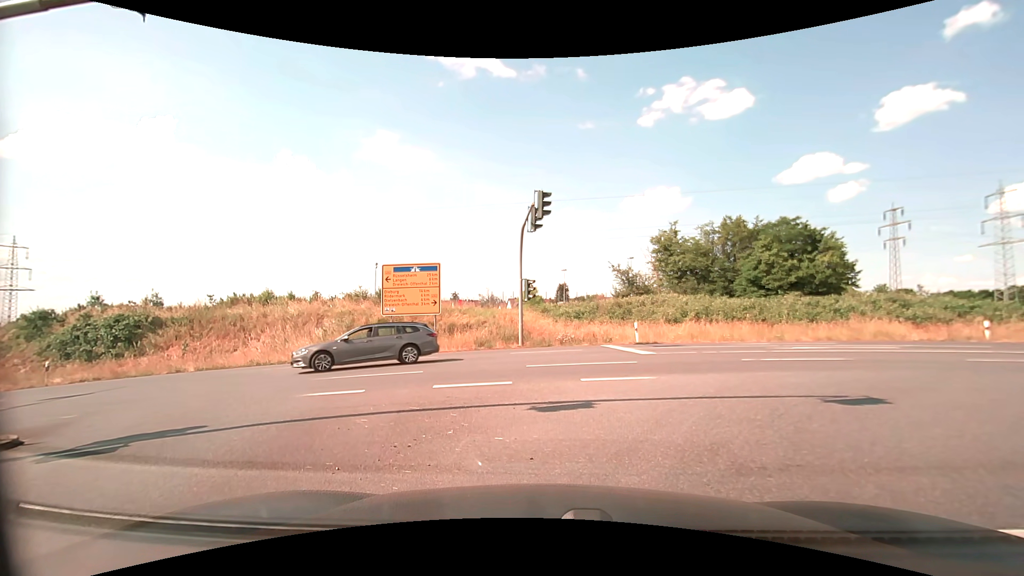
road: secondary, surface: asphalt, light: Day
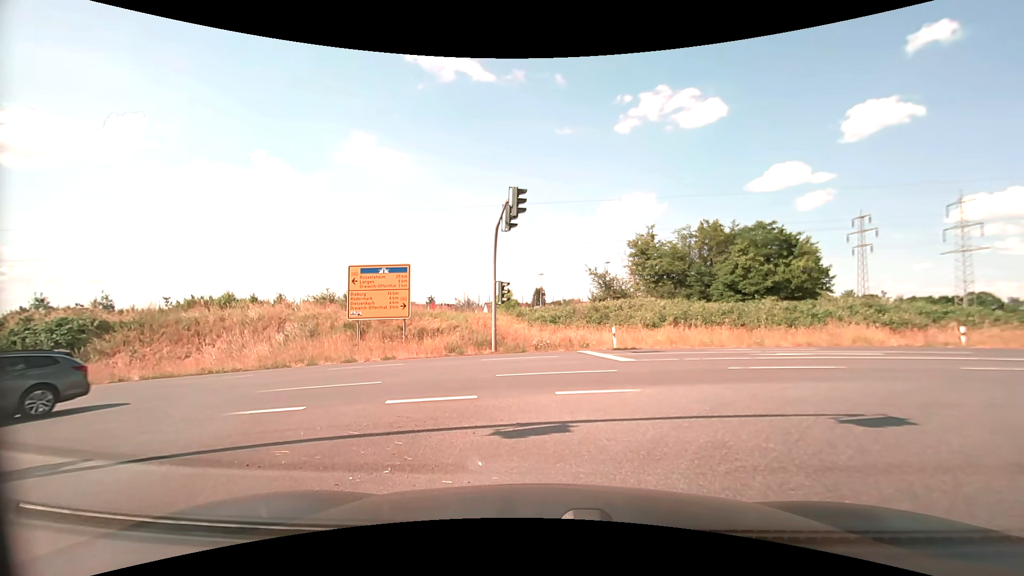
(0.0, +1.4) m; +4°
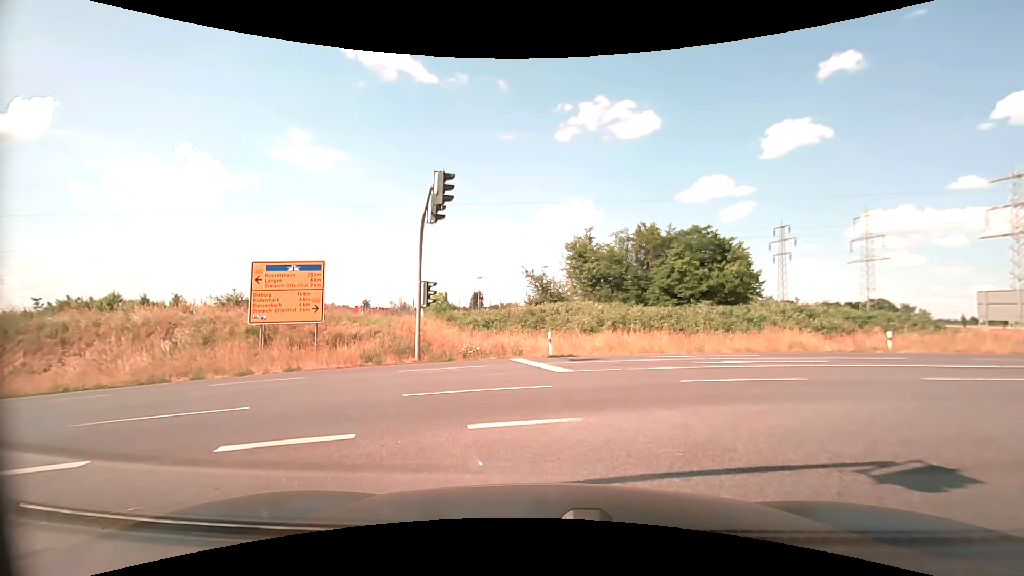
(+0.1, +2.6) m; +5°
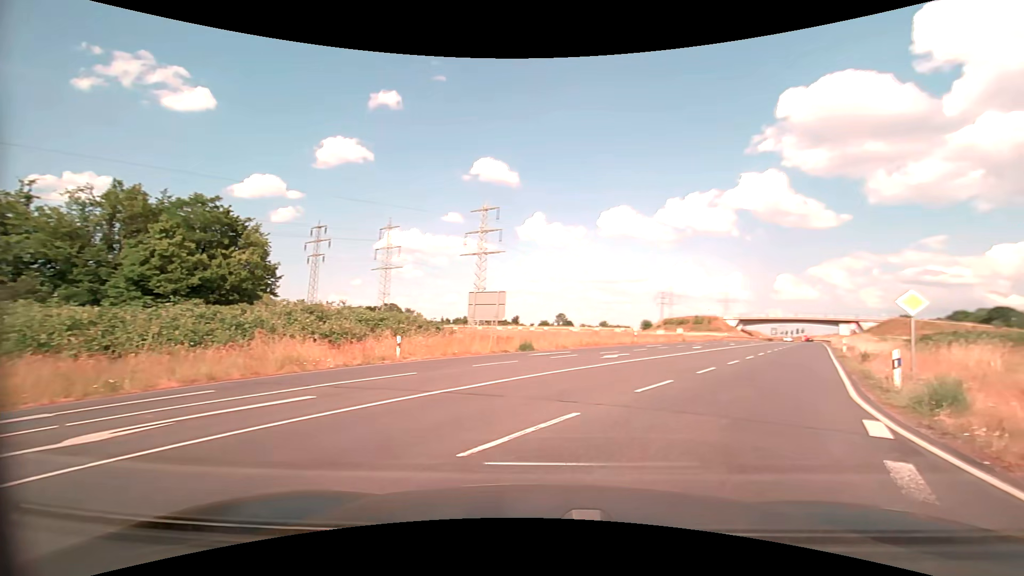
(+4.1, +9.5) m; +50°
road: primary
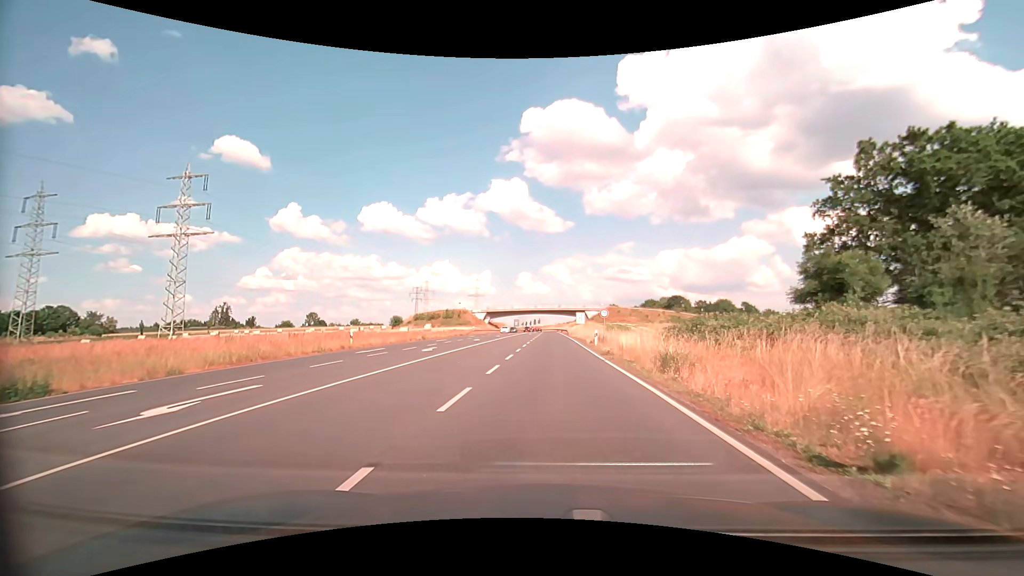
(+5.0, +14.0) m; +29°
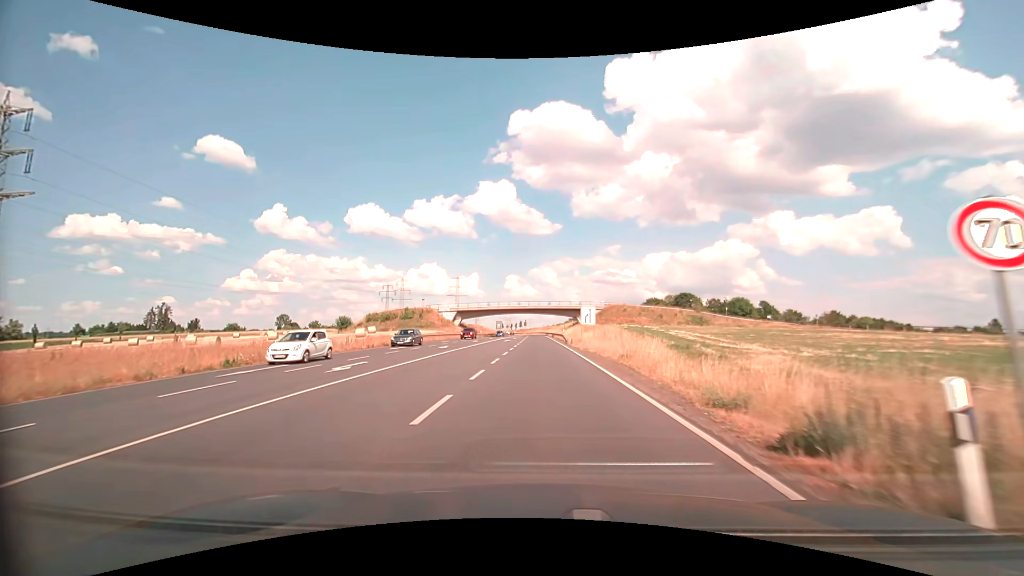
(+0.7, +31.5) m; +2°
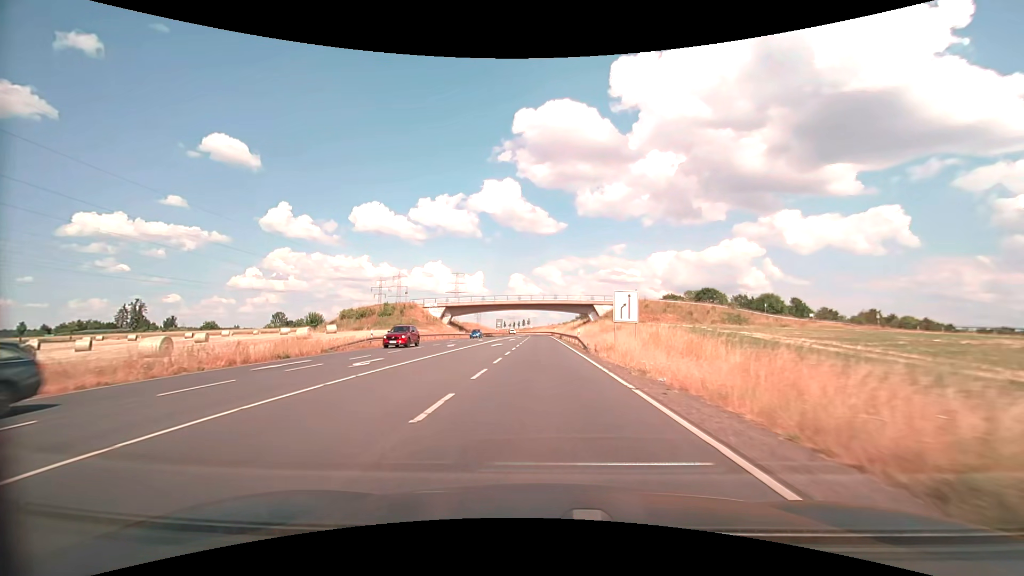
(-0.1, +18.4) m; -1°
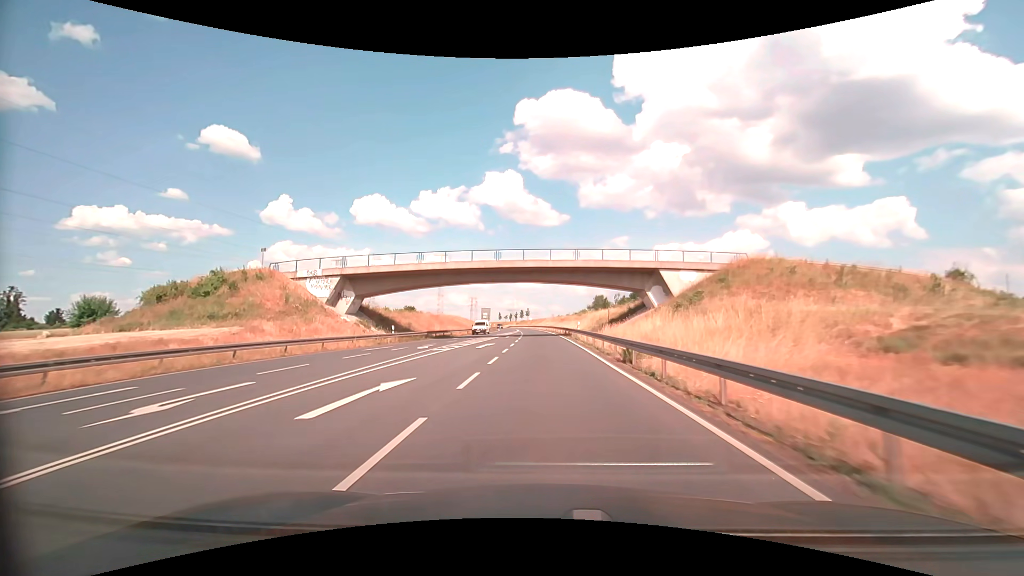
(-0.3, +51.1) m; 0°
(0, +10) (0, +20) (0, +30) (0, +40) (0, +50) (-1, +60) (-1, +70) (-1, +80) (-2, +90) (-3, +100) m
